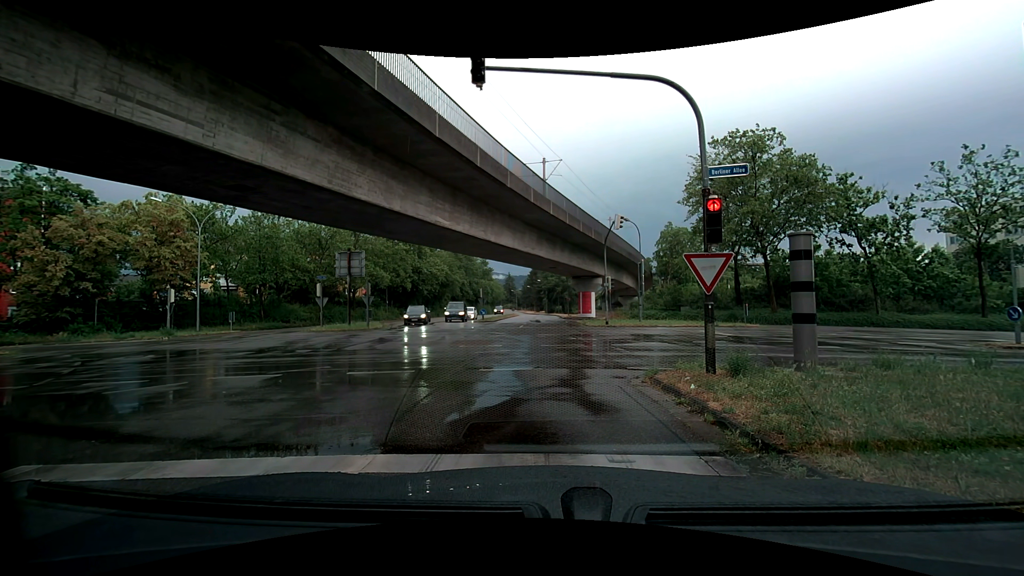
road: tertiary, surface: asphalt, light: Day
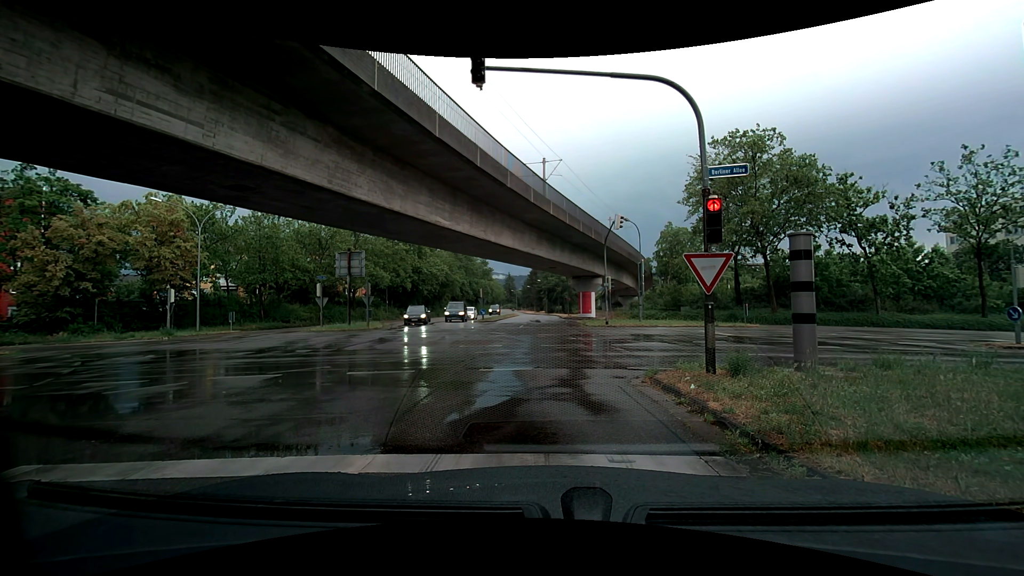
(0.0, 0.0) m; 0°
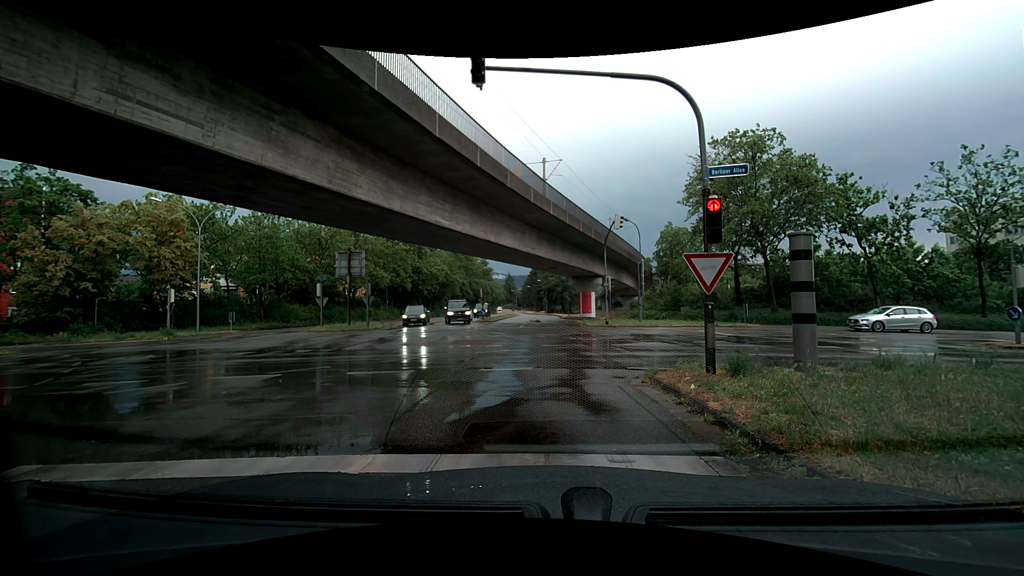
(0.0, 0.0) m; 0°
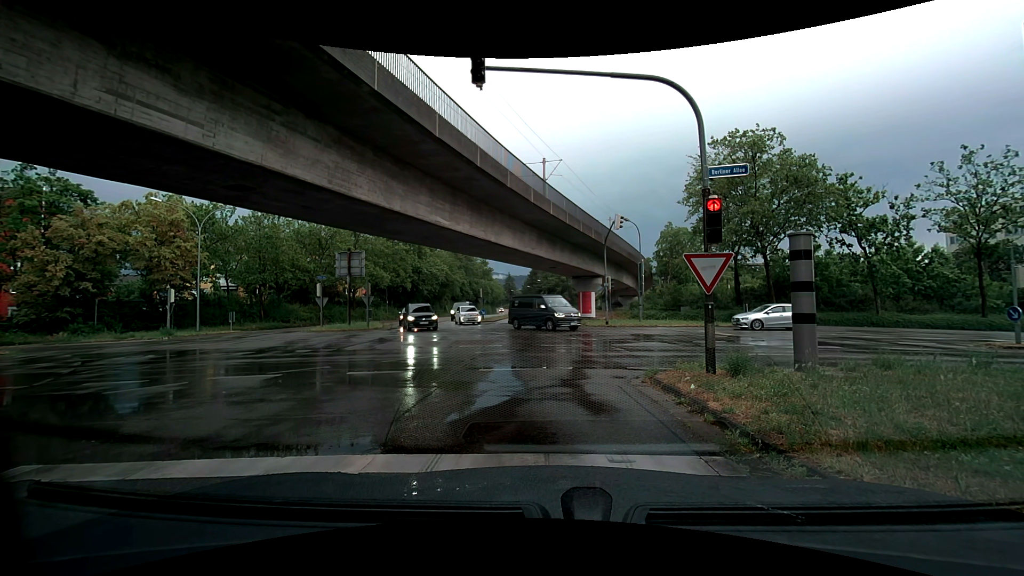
(0.0, 0.0) m; 0°
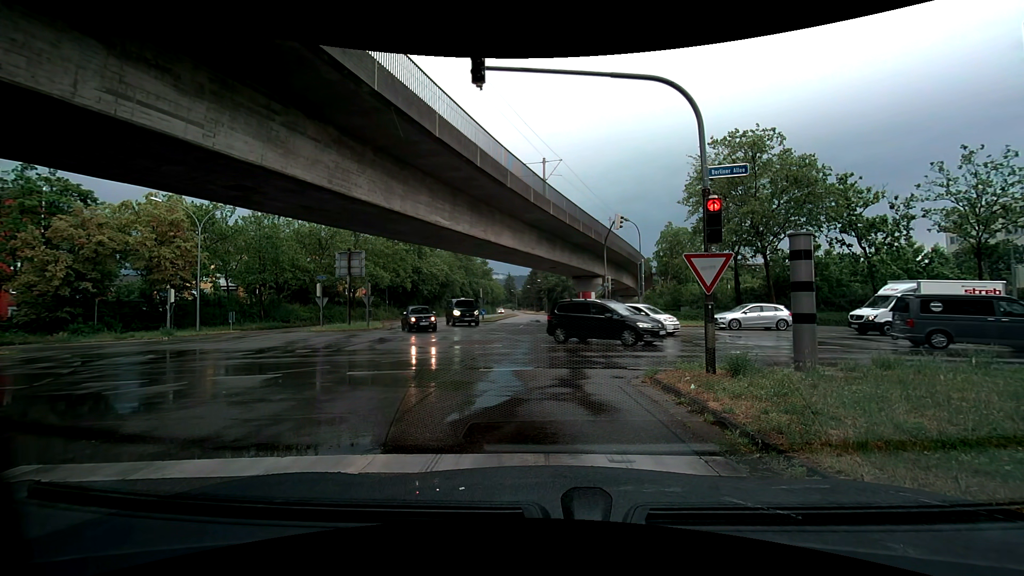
(0.0, 0.0) m; 0°
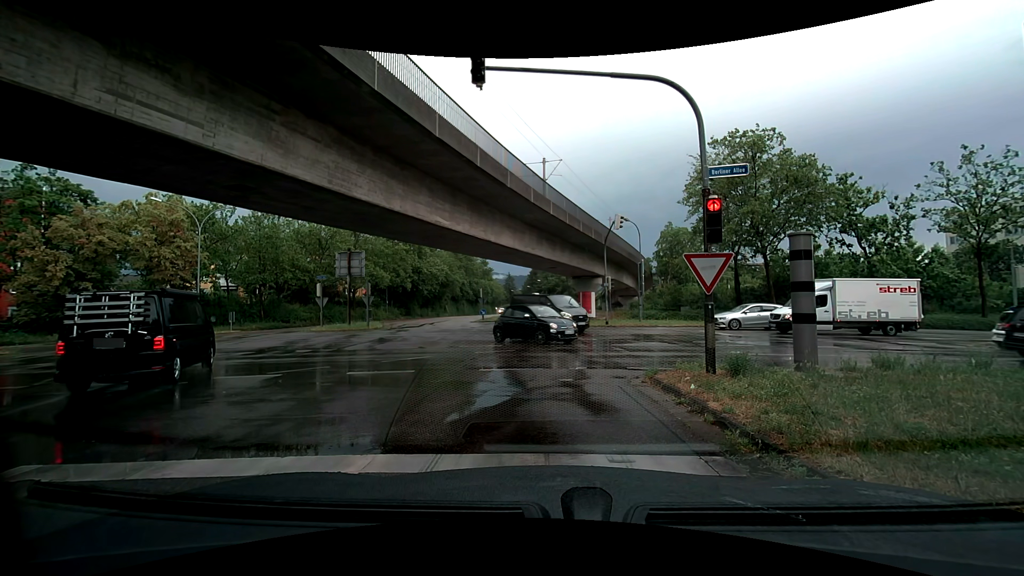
(0.0, 0.0) m; 0°
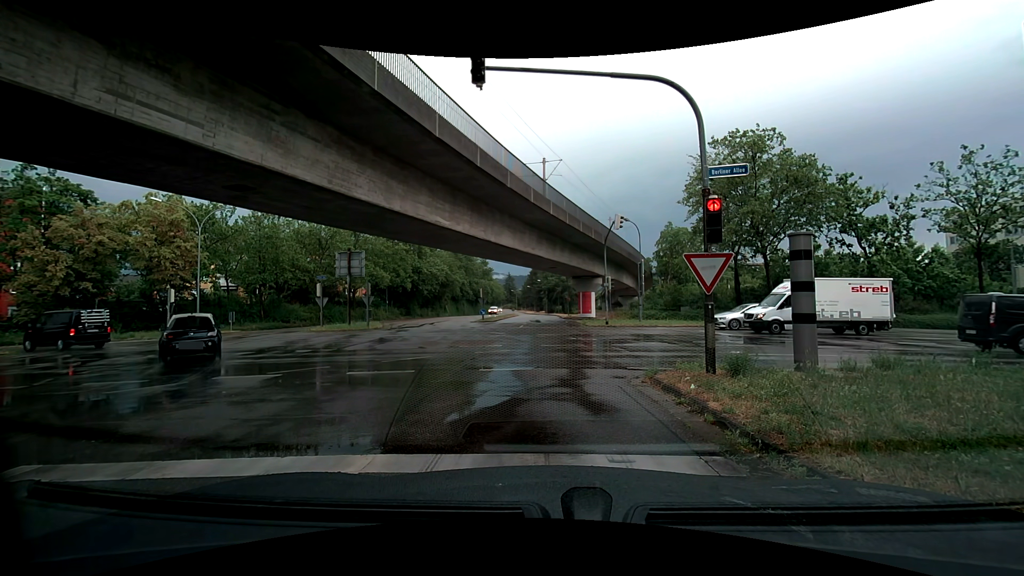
(0.0, 0.0) m; 0°
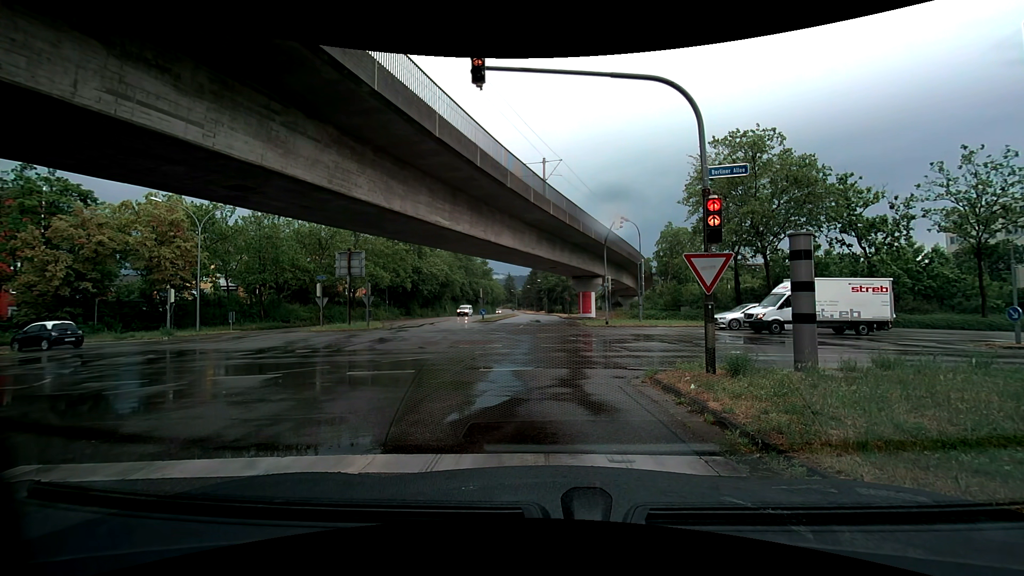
(0.0, 0.0) m; 0°
